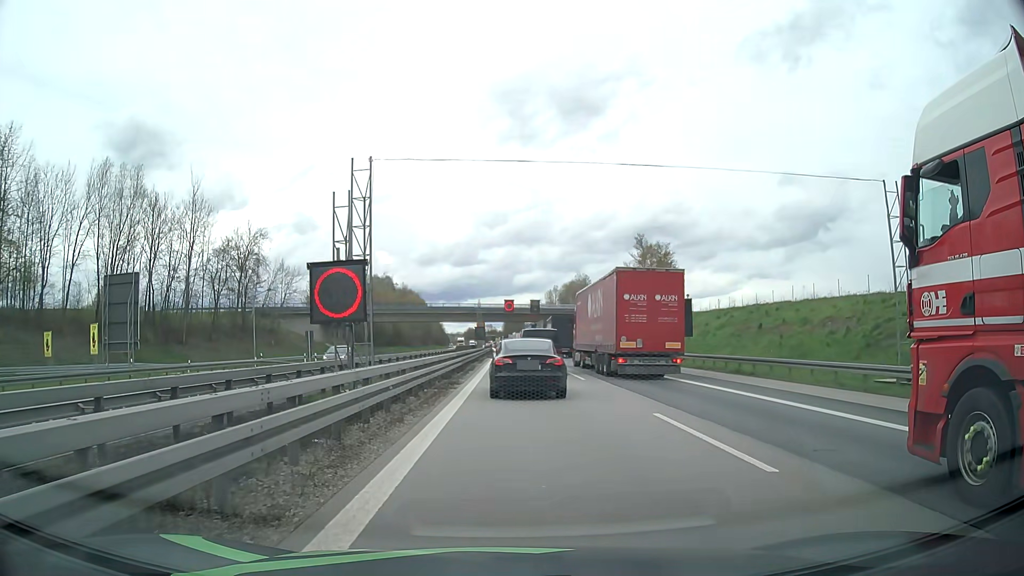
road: motorway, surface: asphalt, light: Day
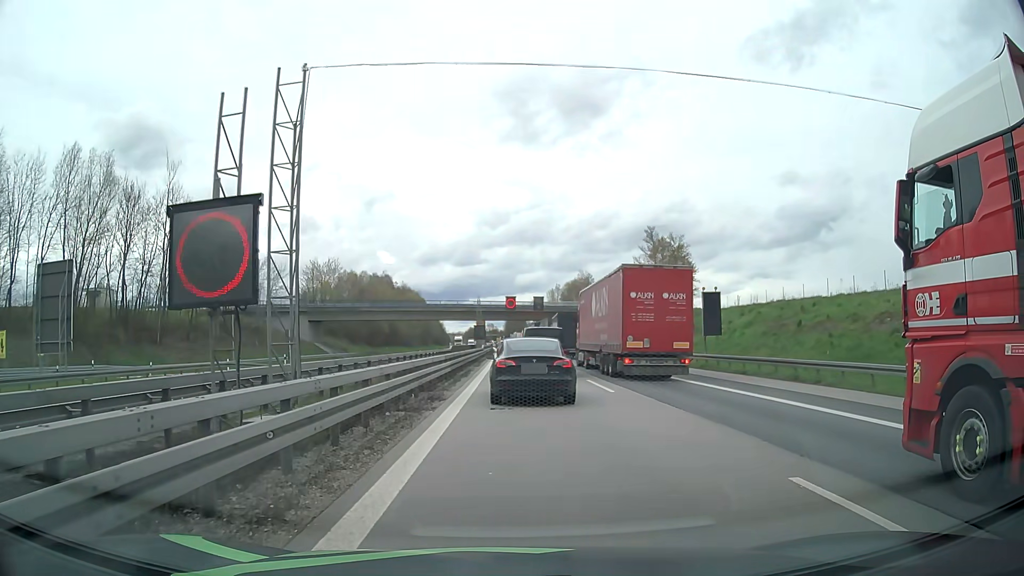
(0.0, +6.3) m; +1°
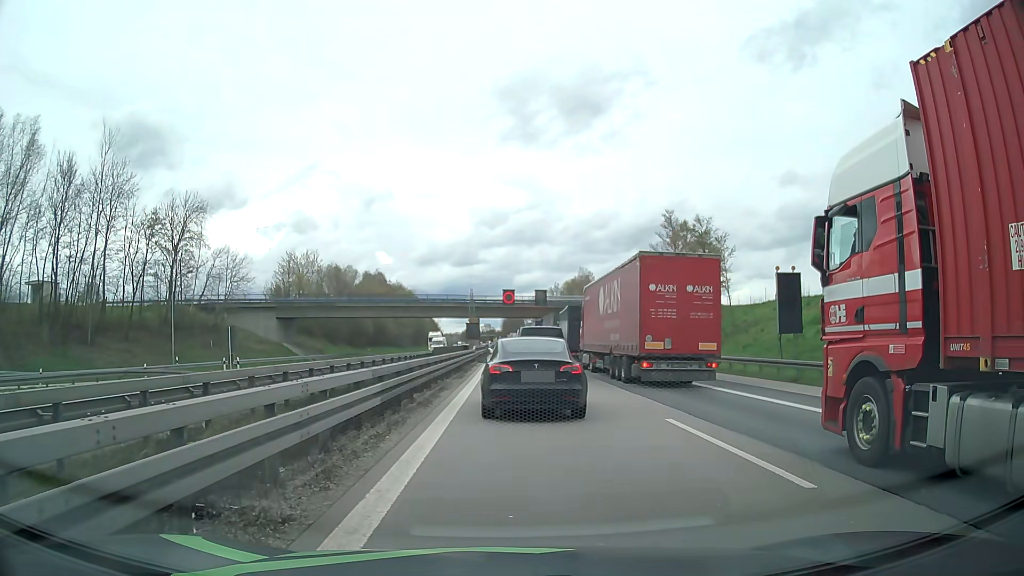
(-0.1, +12.4) m; -1°
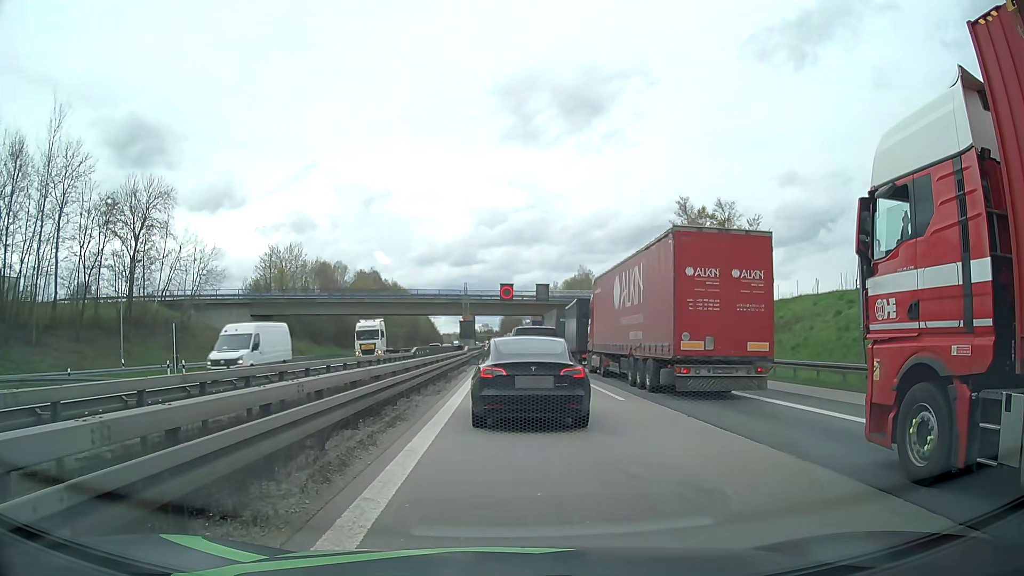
(+0.1, +7.9) m; +2°
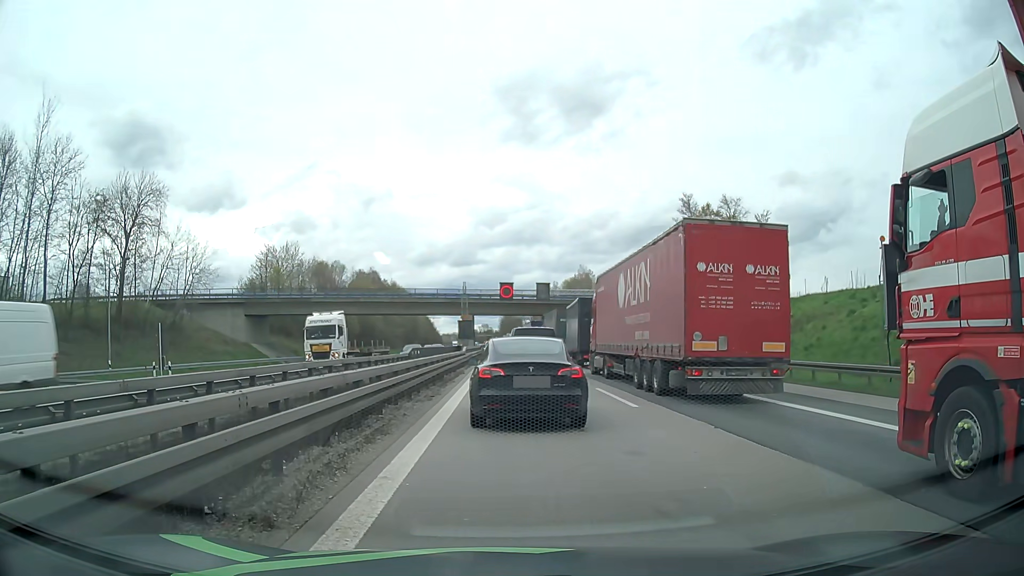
(0.0, +1.7) m; -1°
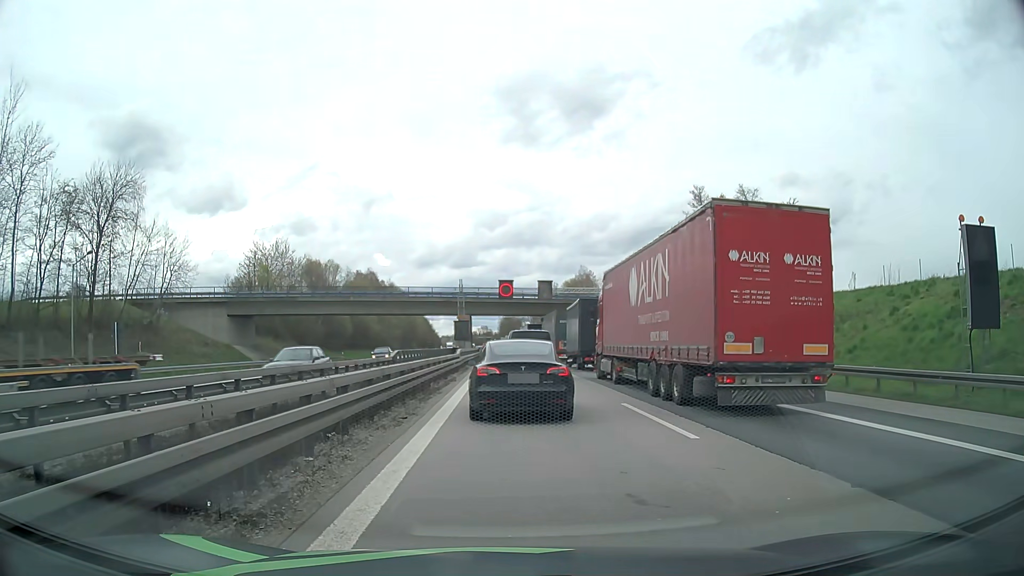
(0.0, +4.7) m; +1°
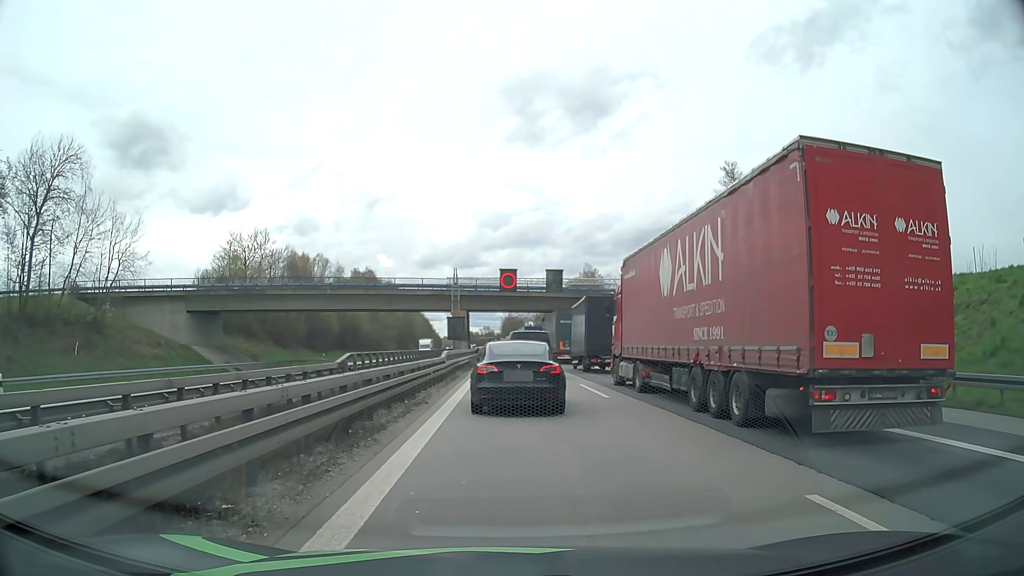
(0.0, +10.1) m; +1°
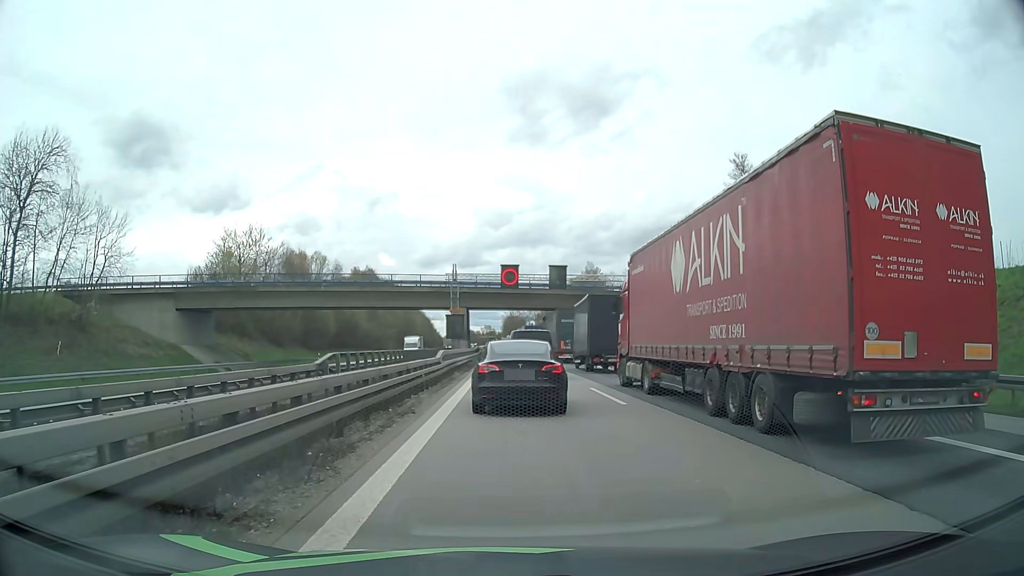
(0.0, +2.4) m; -1°
(0, +10) (0, +20) (0, +30) (-1, +40) (-1, +50) (-1, +60) (-1, +70) (-1, +80) (-1, +90) (-2, +100) m
